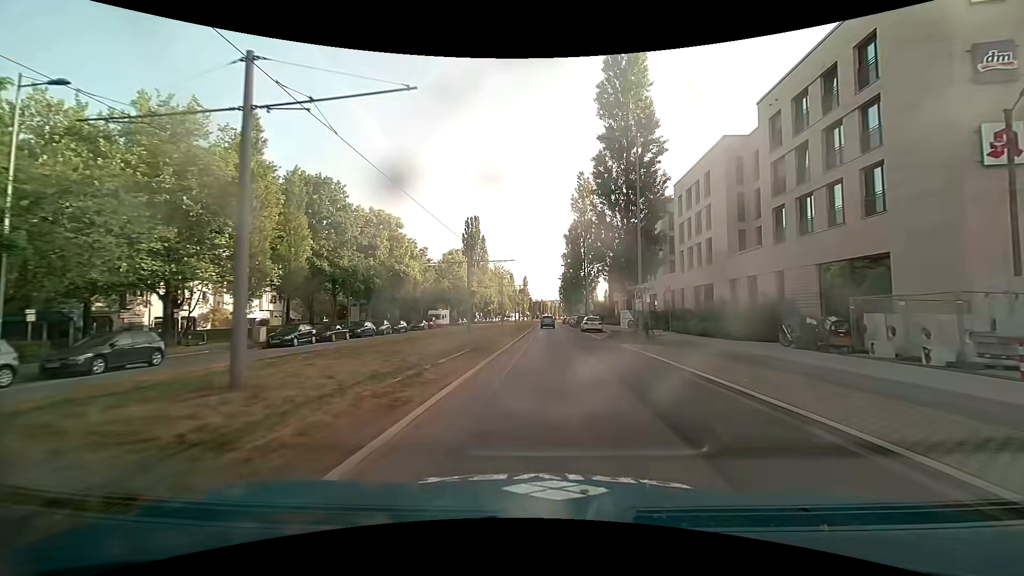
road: secondary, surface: asphalt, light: Day
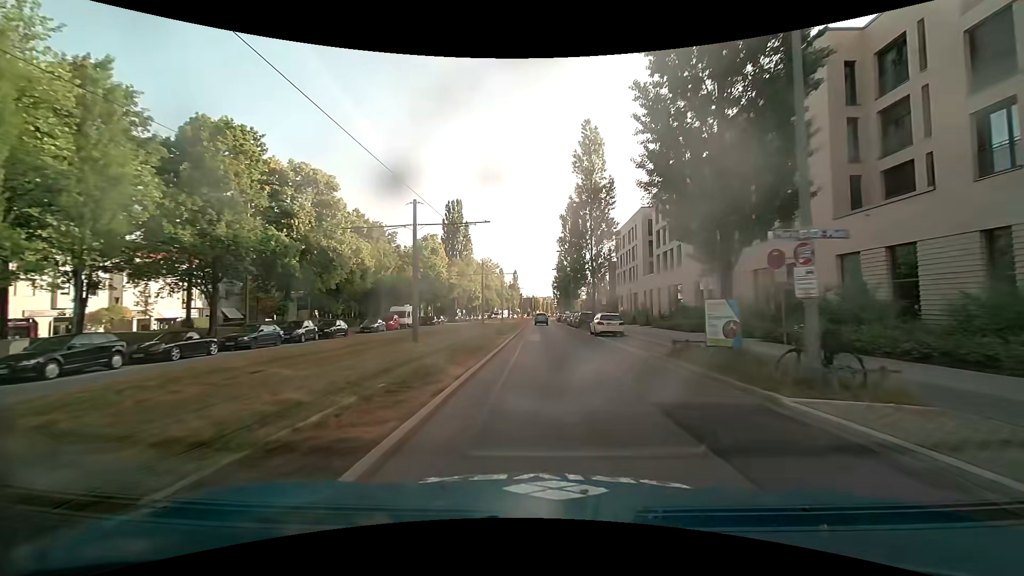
(+0.1, +15.6) m; +1°
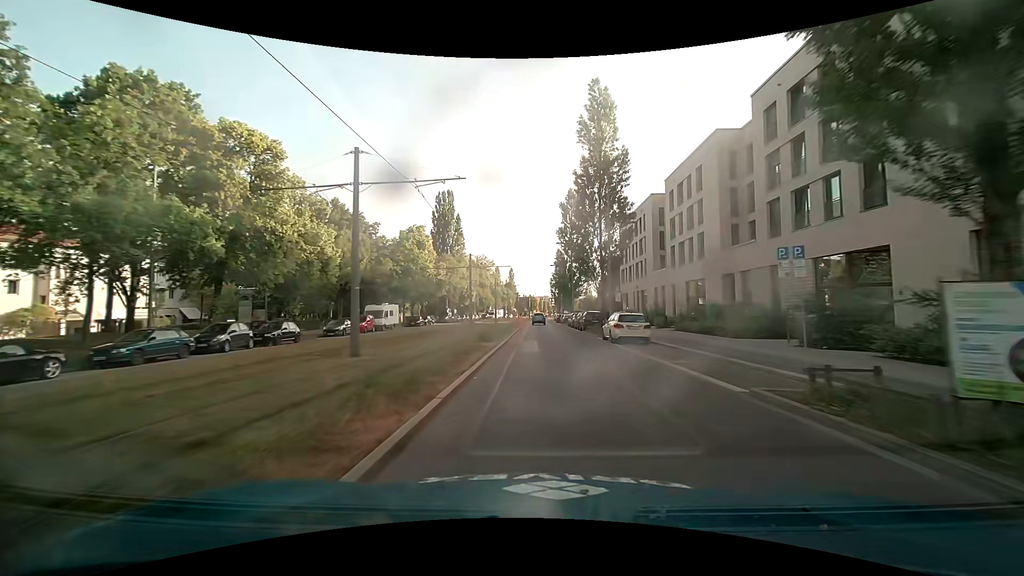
(0.0, +7.9) m; +1°
